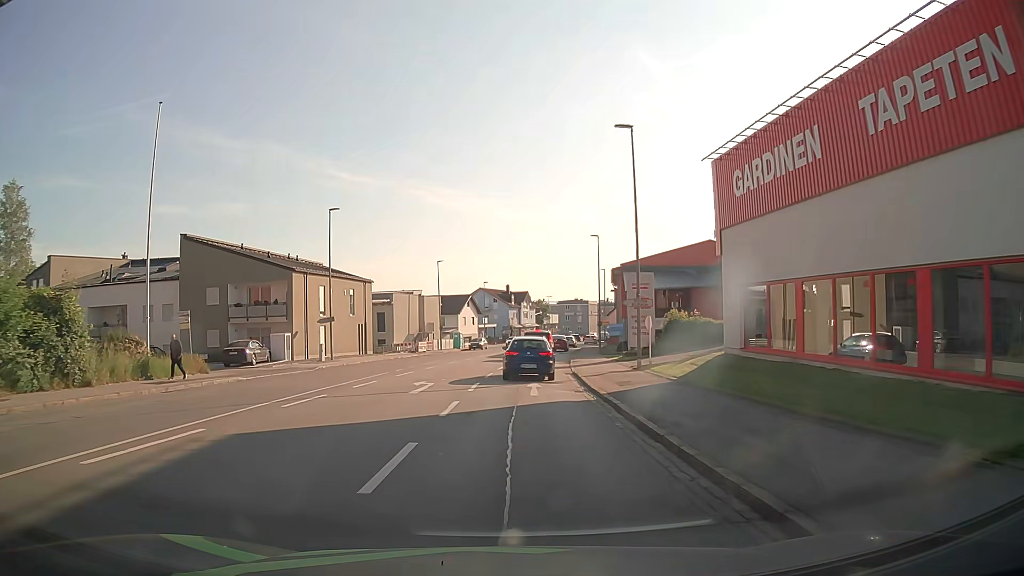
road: tertiary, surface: asphalt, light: Day
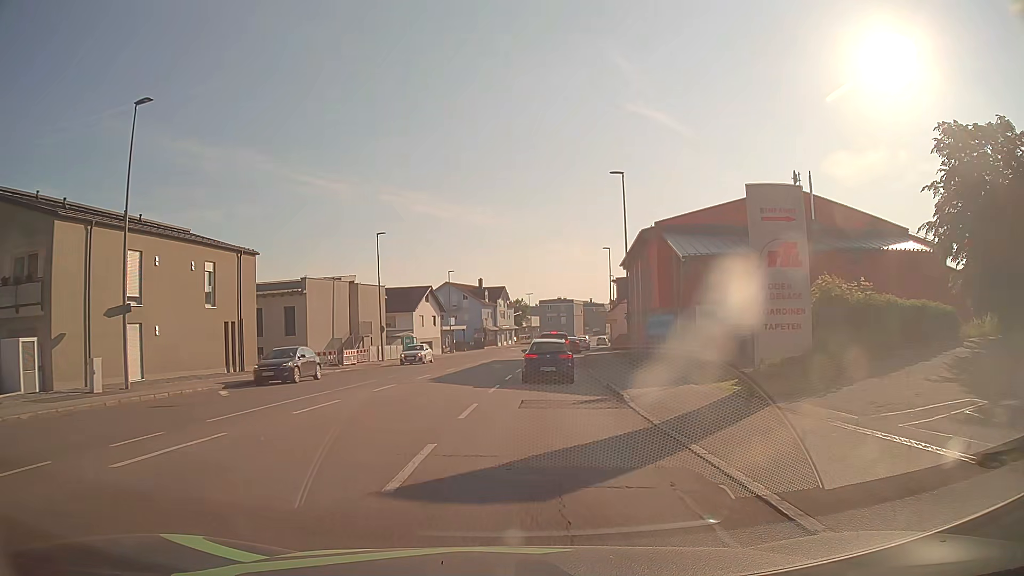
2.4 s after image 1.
(+0.1, +23.9) m; +1°
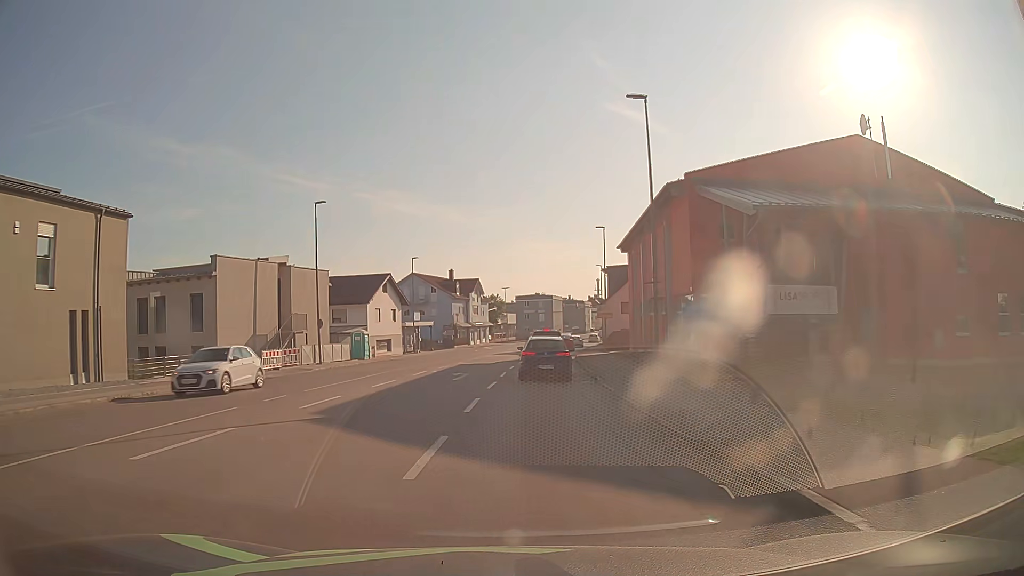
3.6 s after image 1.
(+0.4, +11.8) m; +3°
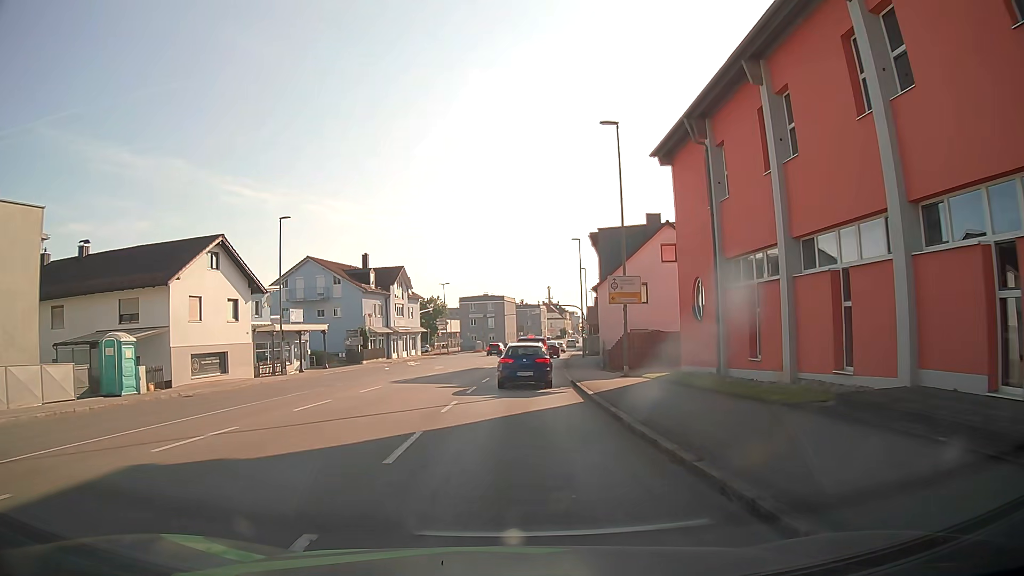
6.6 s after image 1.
(+1.4, +28.6) m; +5°
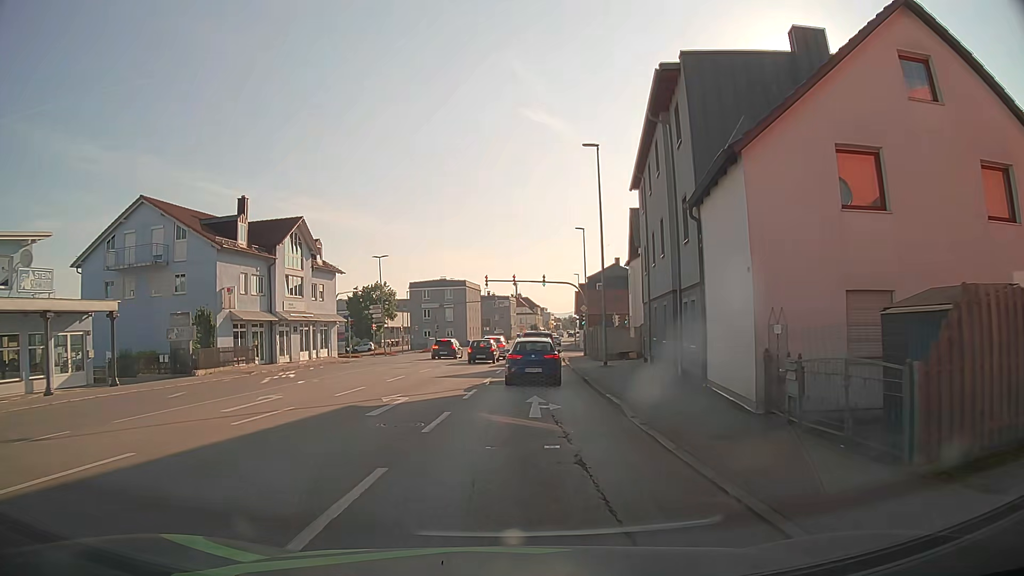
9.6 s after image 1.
(+0.5, +27.8) m; +3°
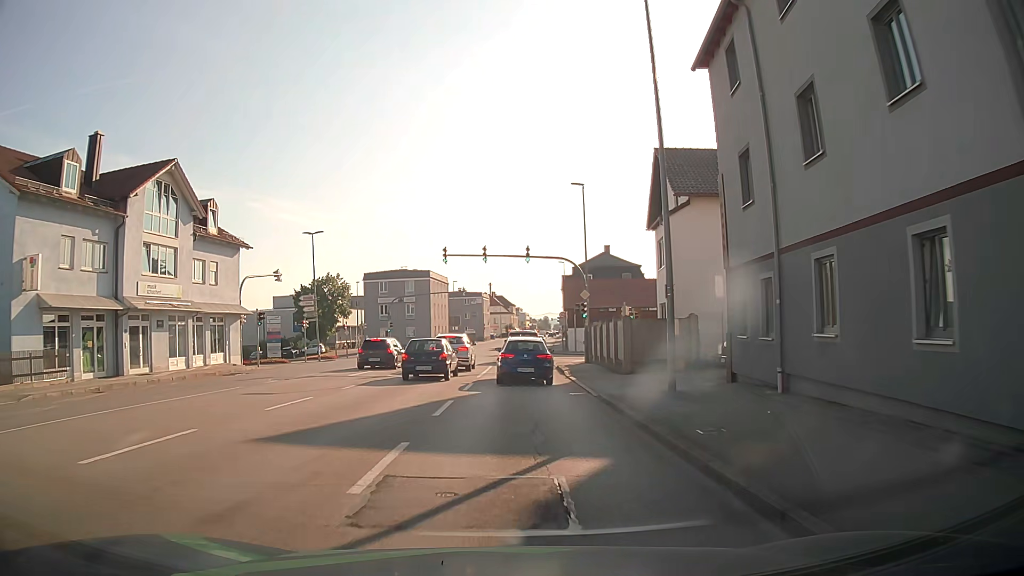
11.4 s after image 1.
(+0.3, +16.2) m; +2°
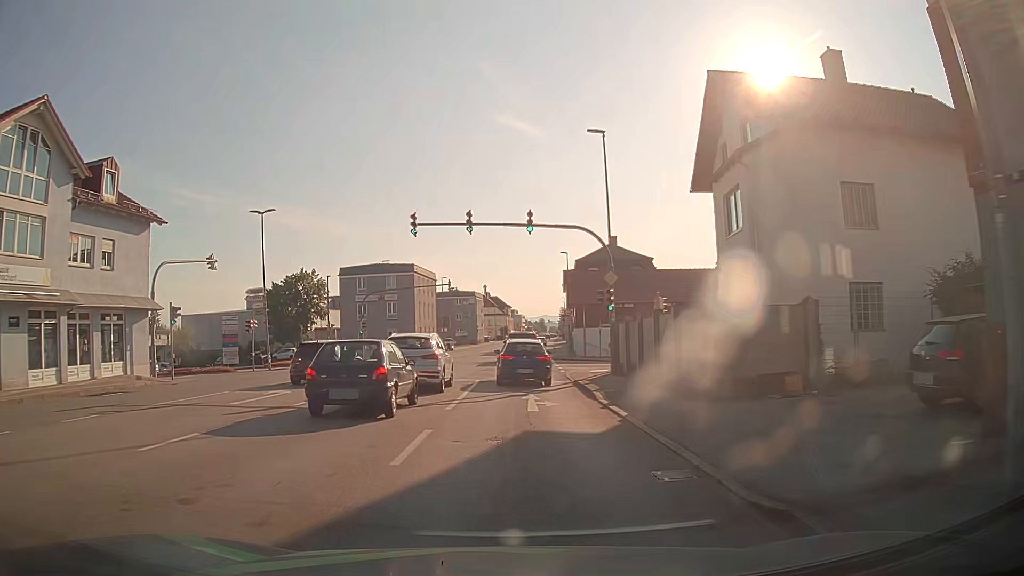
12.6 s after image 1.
(0.0, +10.8) m; 0°
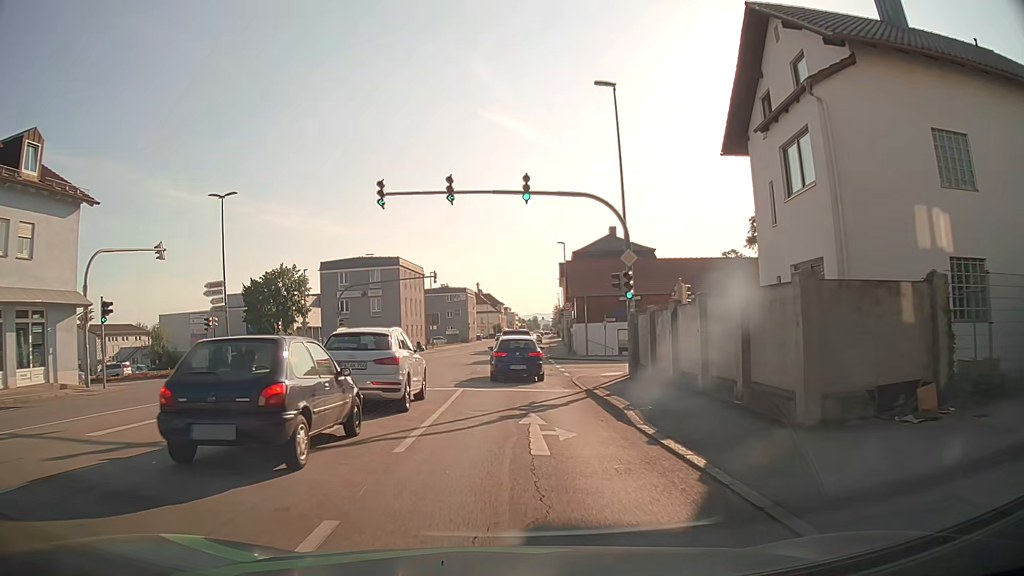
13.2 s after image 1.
(+0.1, +5.5) m; 0°
(0, +10) (0, +20) (0, +30) (0, +40) (+1, +50) (+1, +60) (+1, +70) (+2, +80) (+2, +90) (+2, +100) m
